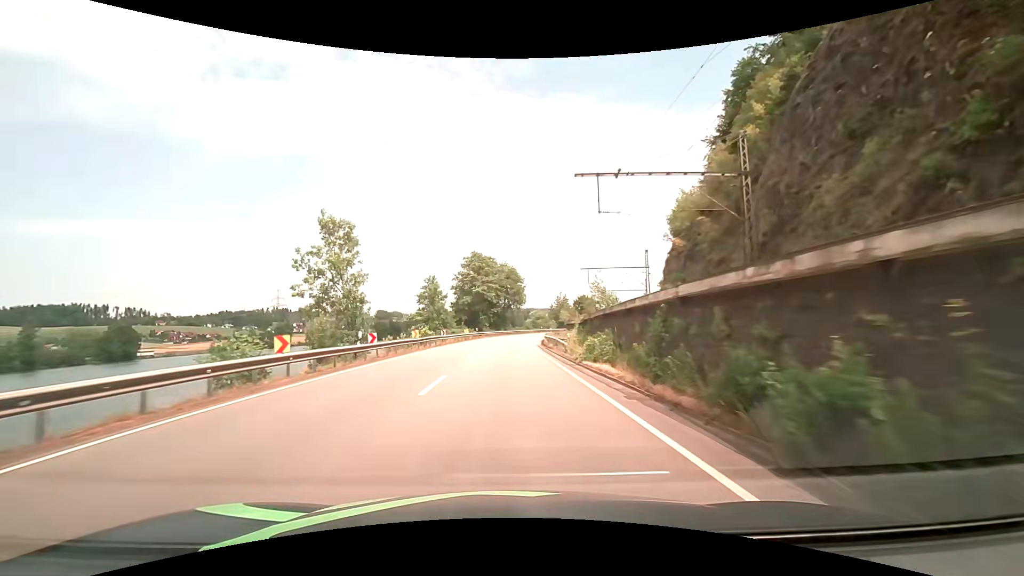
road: primary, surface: asphalt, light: Day
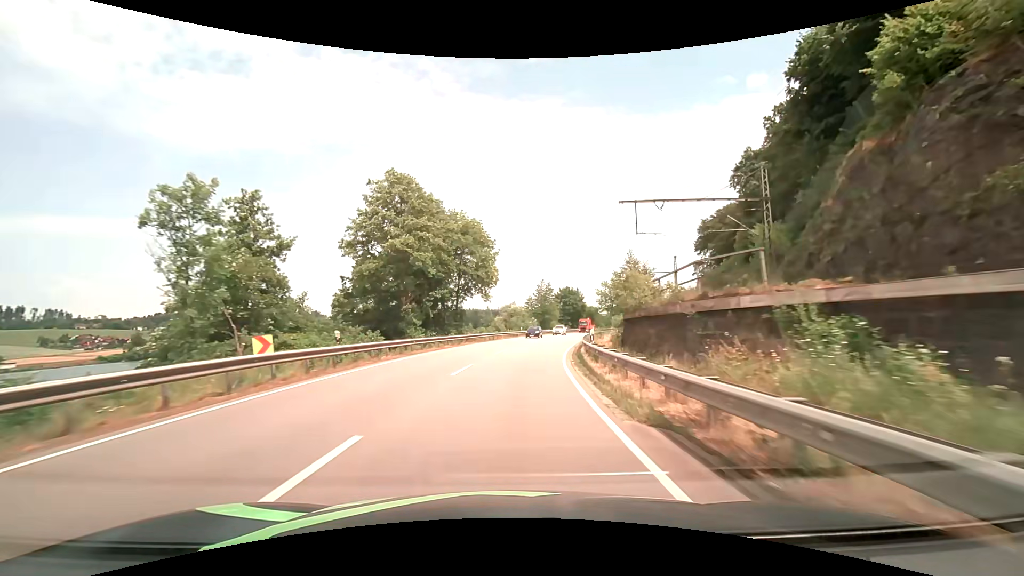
(+0.8, +43.5) m; +4°
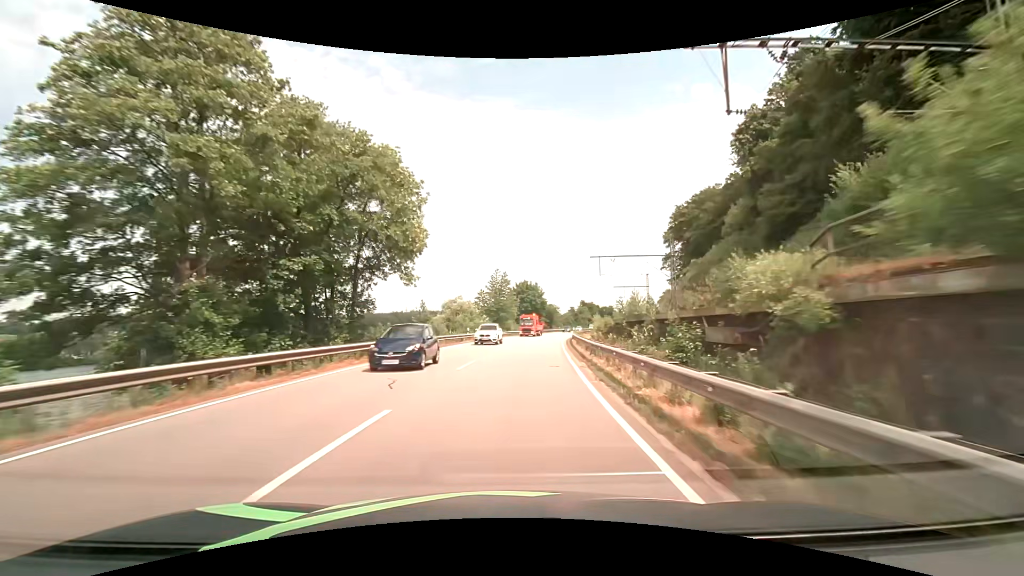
(+0.9, +21.7) m; +5°
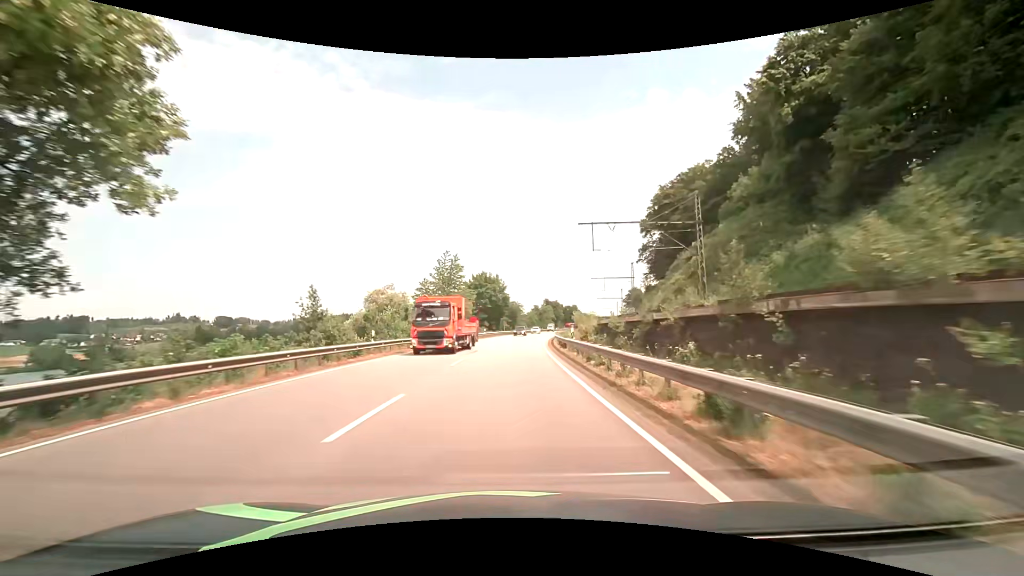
(+1.0, +21.6) m; +5°
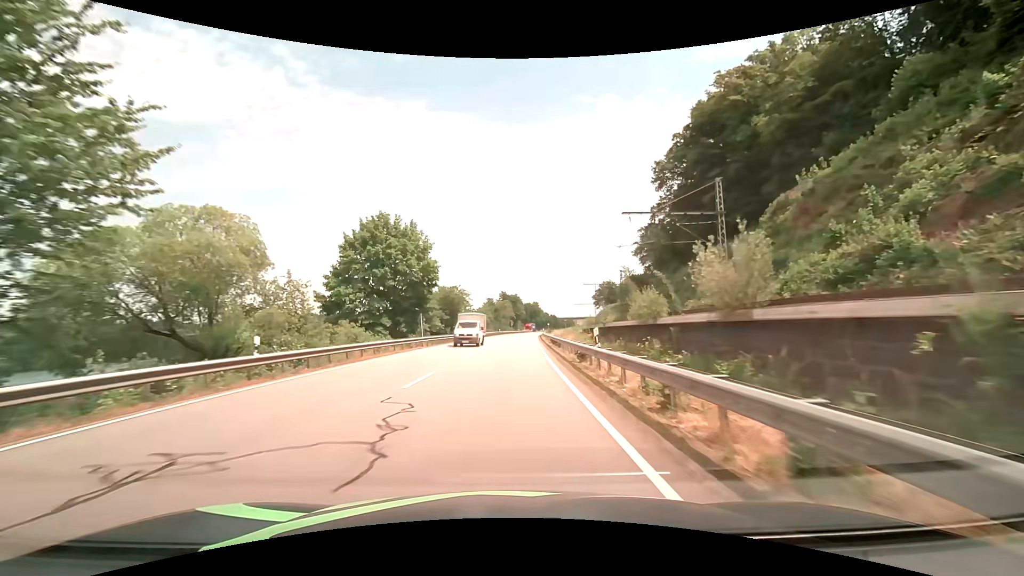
(+2.8, +53.9) m; +5°
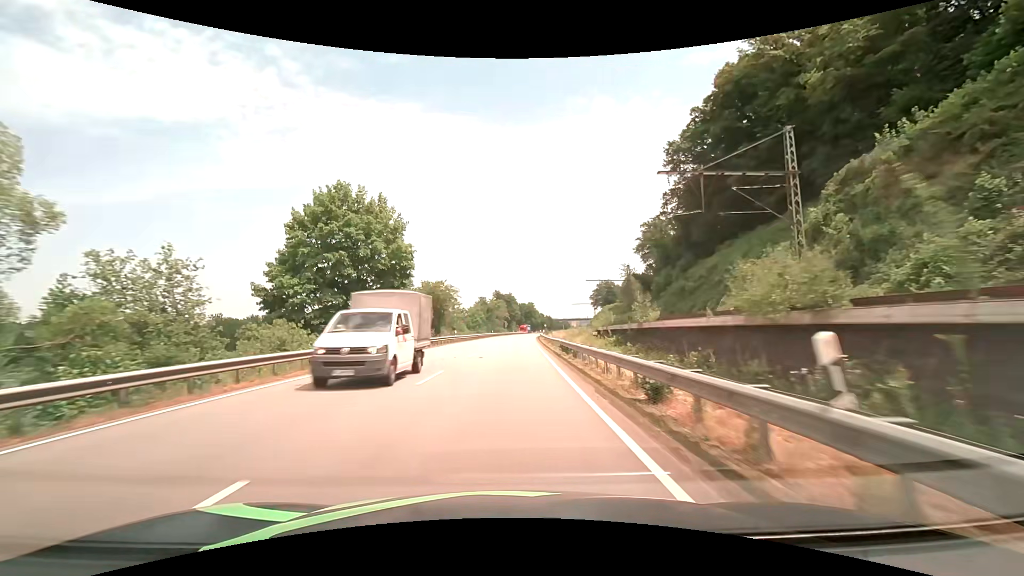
(+0.1, +10.8) m; +1°
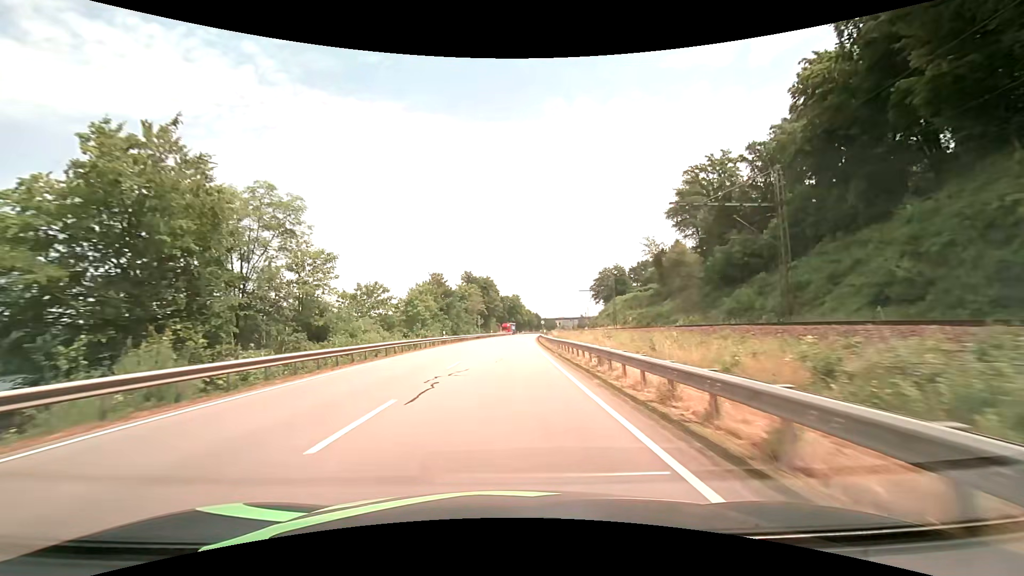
(+1.3, +54.6) m; +2°
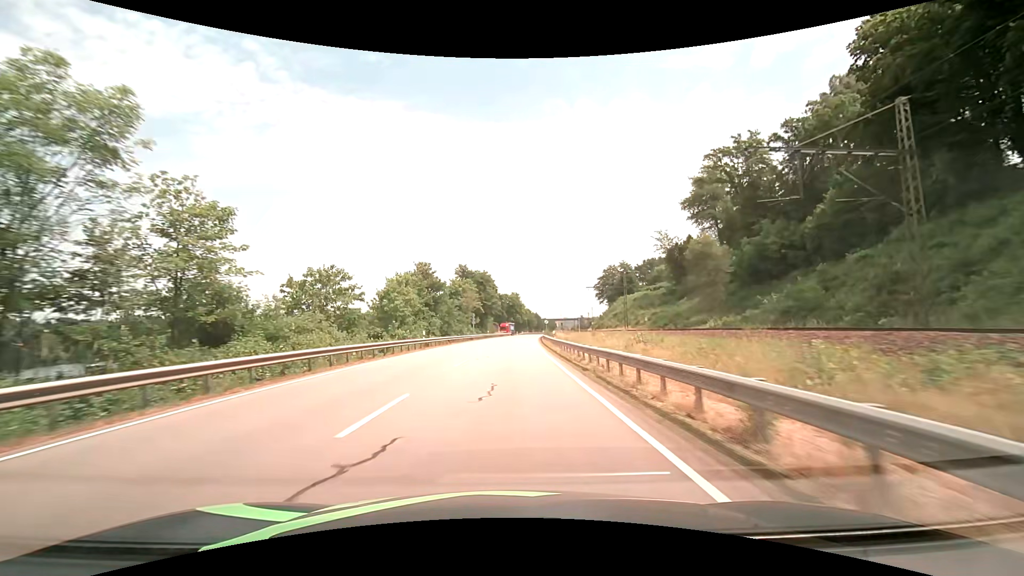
(0.0, +11.2) m; 0°
(0, +10) (0, +20) (0, +30) (+1, +40) (+1, +50) (+1, +60) (+2, +70) (+3, +80) (+3, +90) (+4, +100) m
